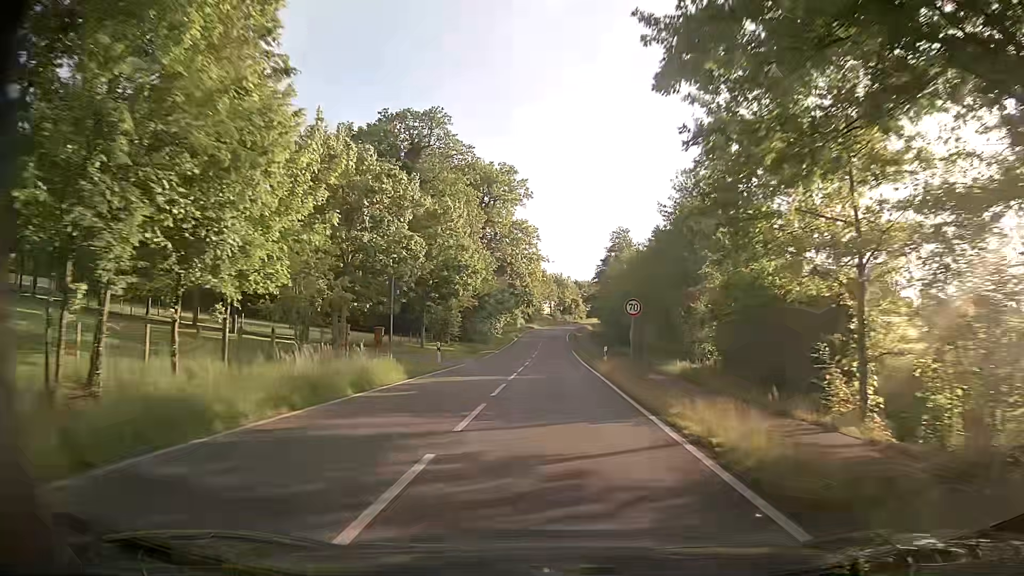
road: tertiary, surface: asphalt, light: Day
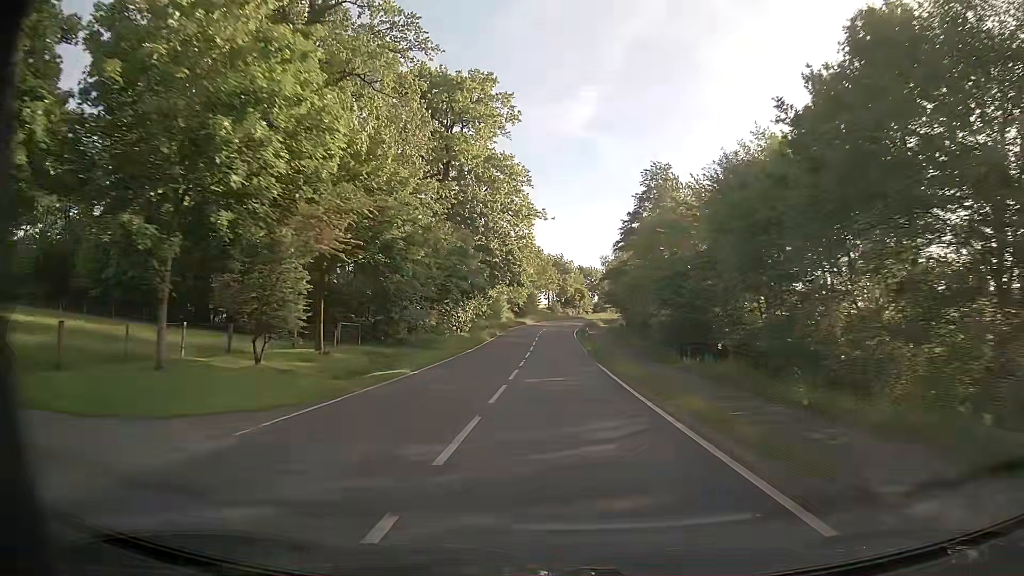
(0.0, +33.1) m; 0°
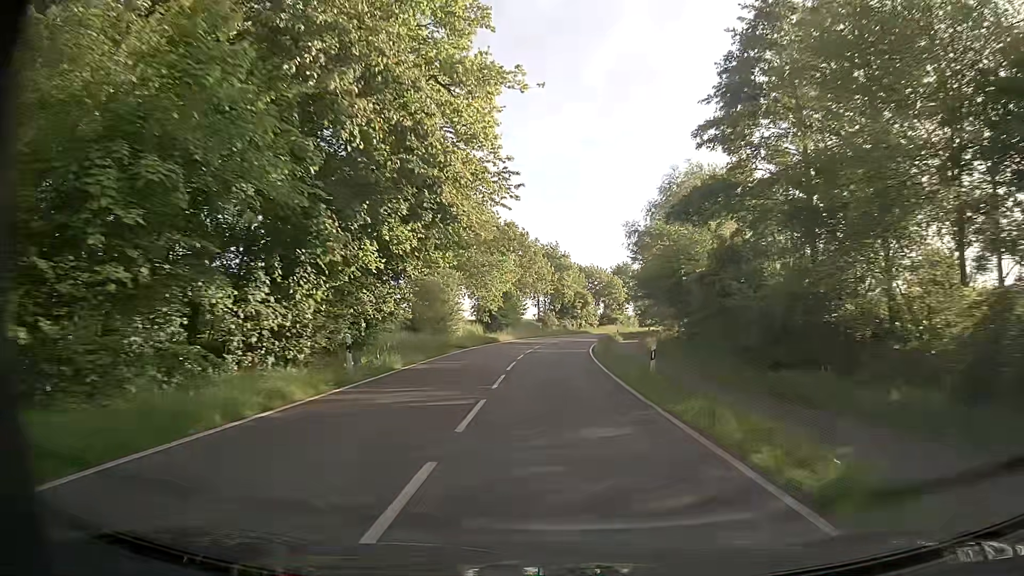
(+0.2, +34.6) m; +1°
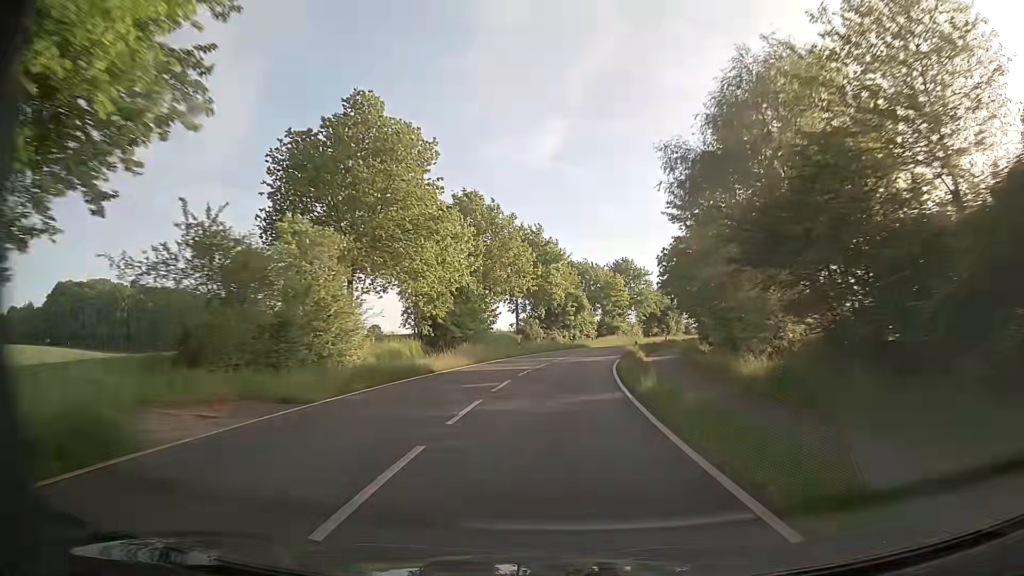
(+0.2, +22.8) m; +1°
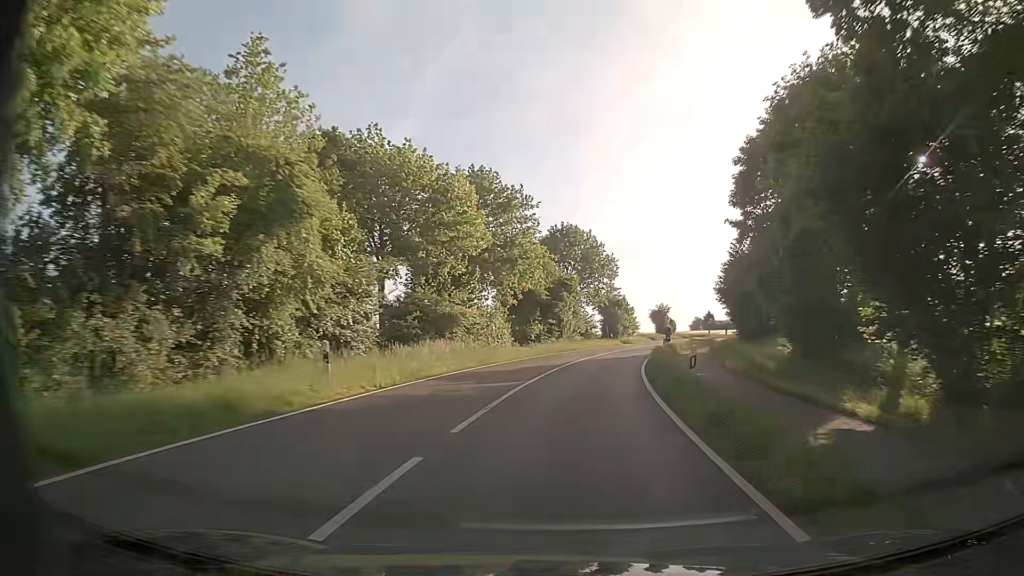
(+5.8, +54.5) m; +14°
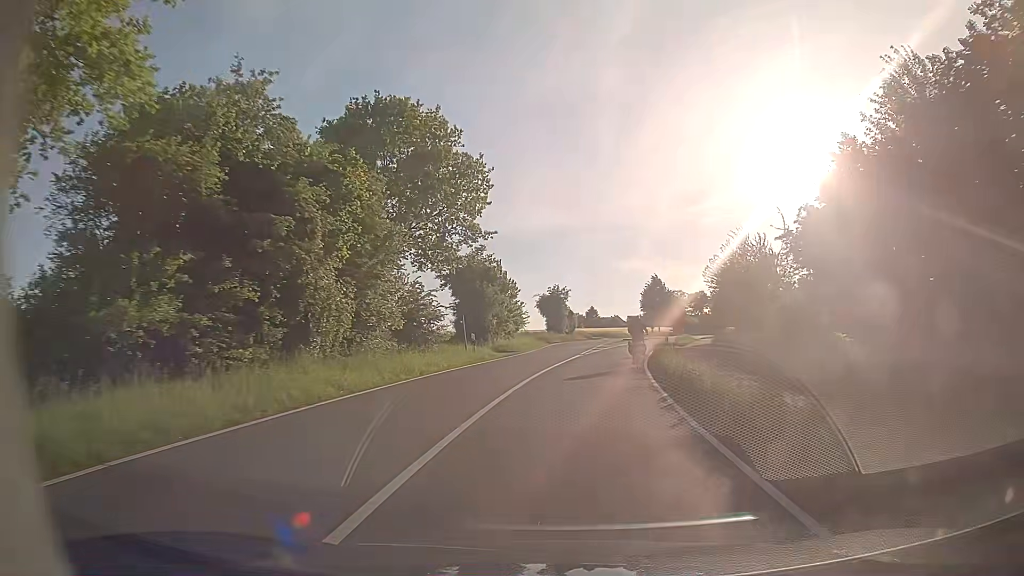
(+3.3, +35.9) m; +11°
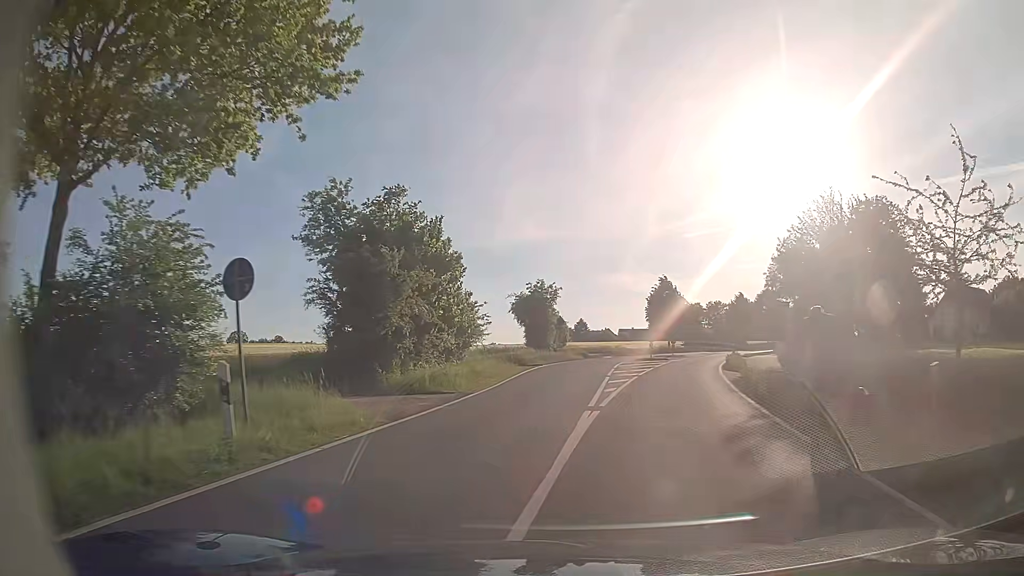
(+0.5, +20.0) m; +1°
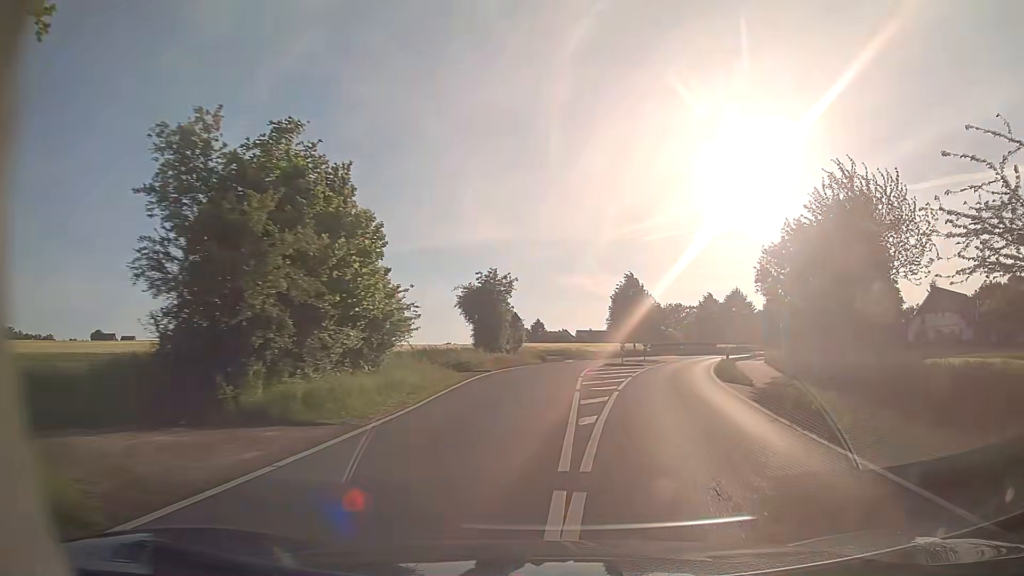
(+0.1, +7.0) m; +3°
